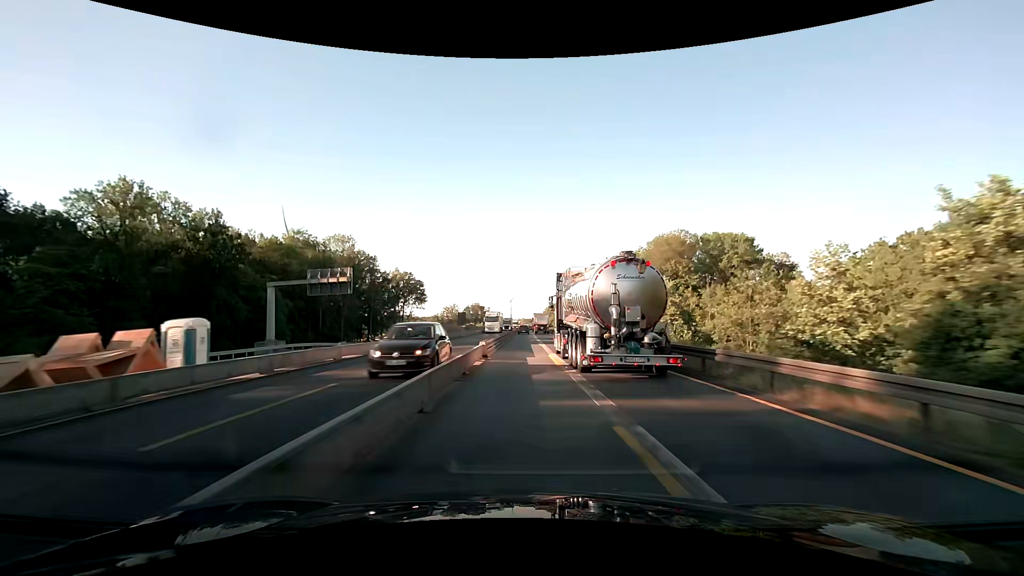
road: motorway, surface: asphalt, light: Day
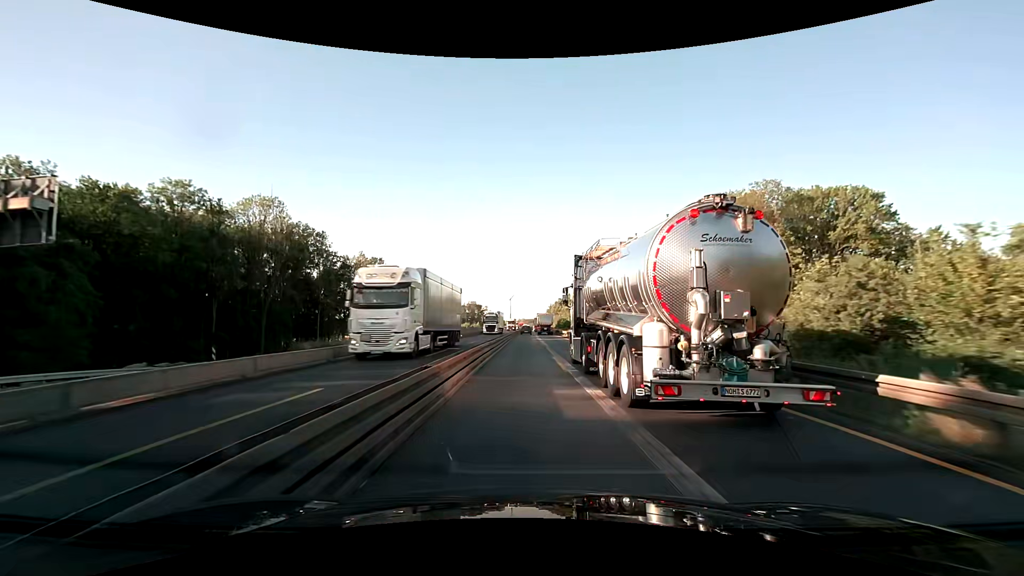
(-0.1, +37.2) m; 0°
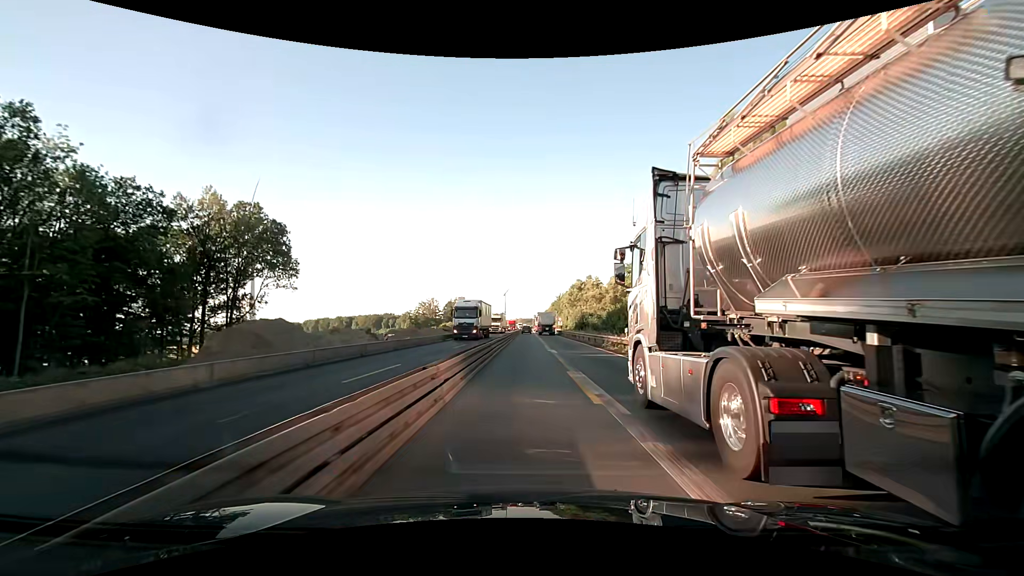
(+0.3, +62.4) m; 0°
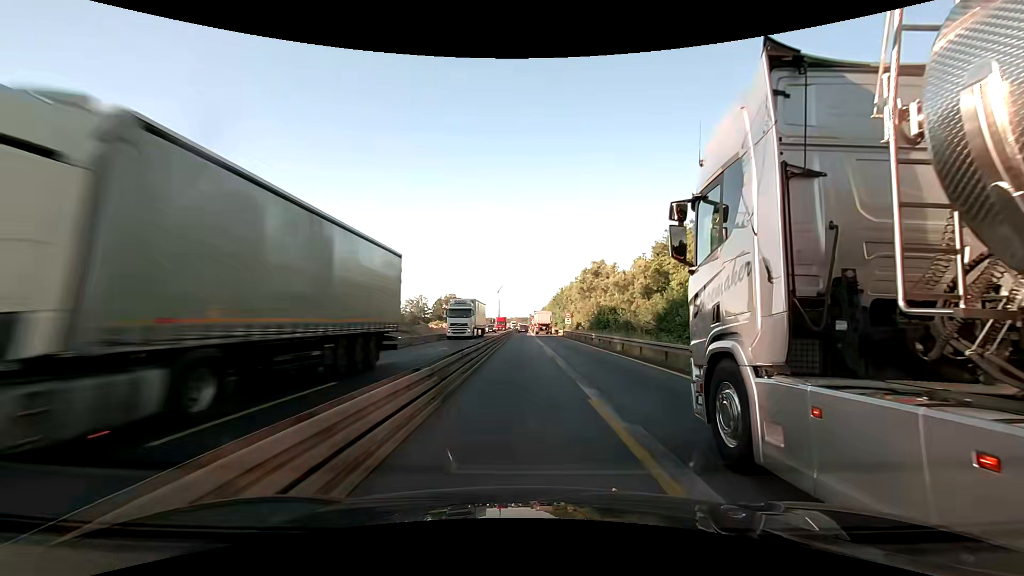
(+0.2, +25.0) m; +1°
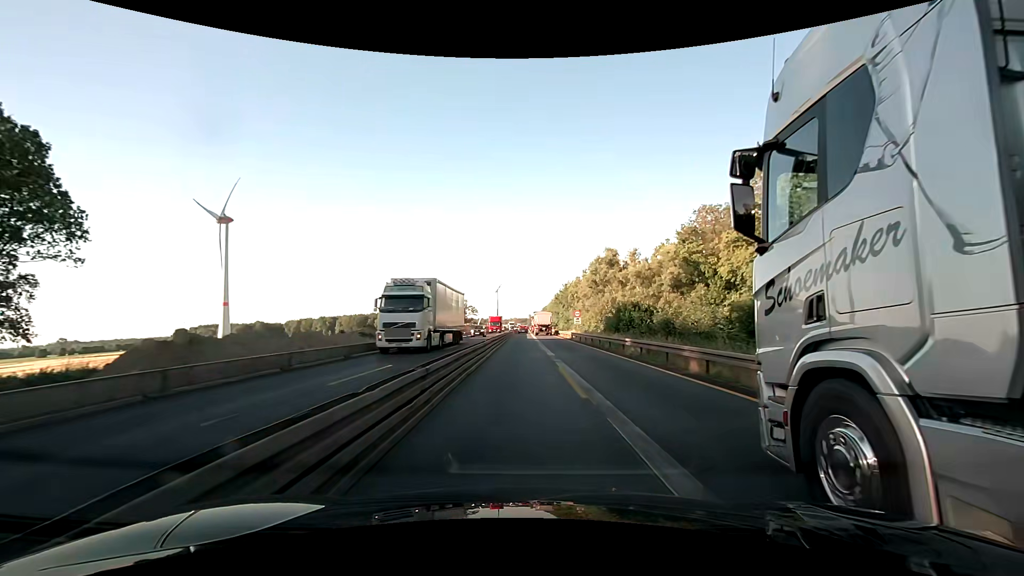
(0.0, +12.5) m; 0°
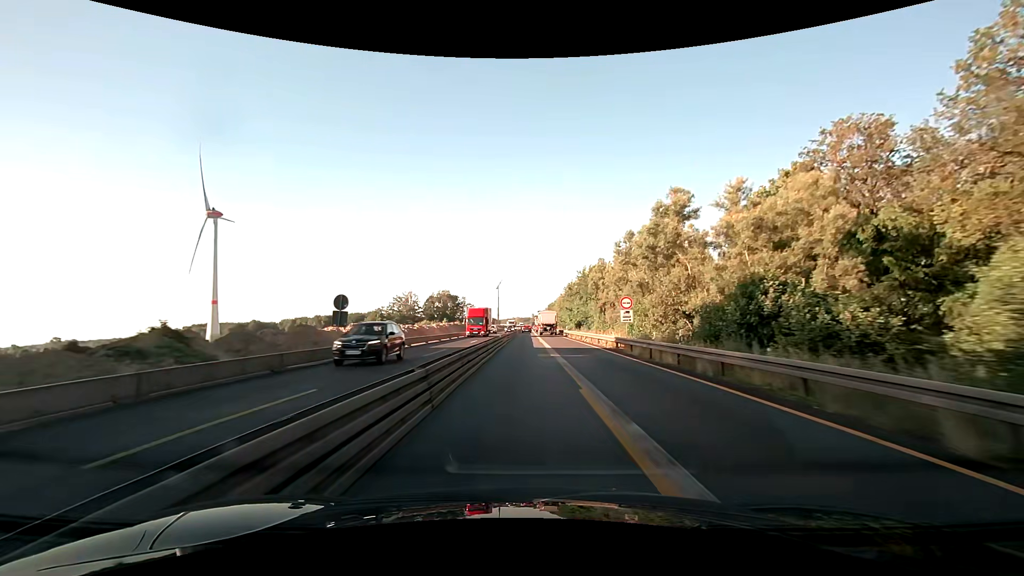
(-0.1, +25.0) m; -1°
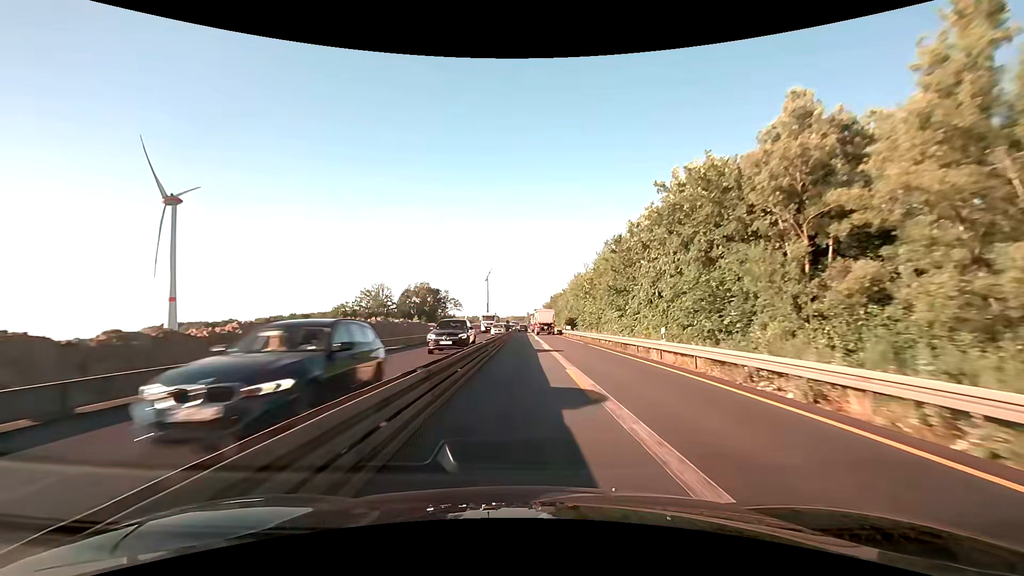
(+0.2, +49.9) m; +1°
(0, +10) (0, +20) (0, +30) (0, +40) (0, +50) (0, +60) (0, +70) (0, +80) (0, +90) (0, +100) m
